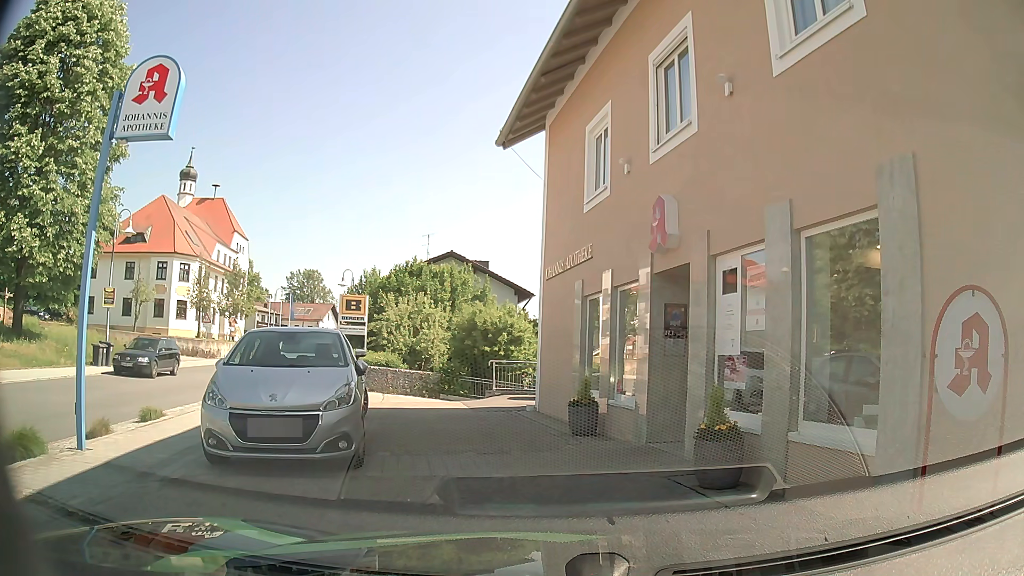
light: Day
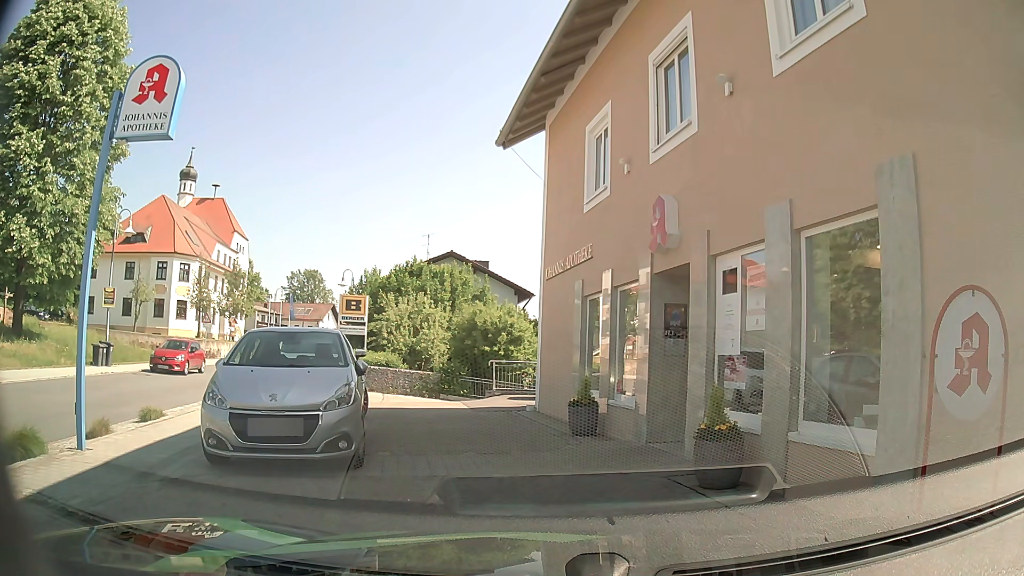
(0.0, 0.0) m; 0°
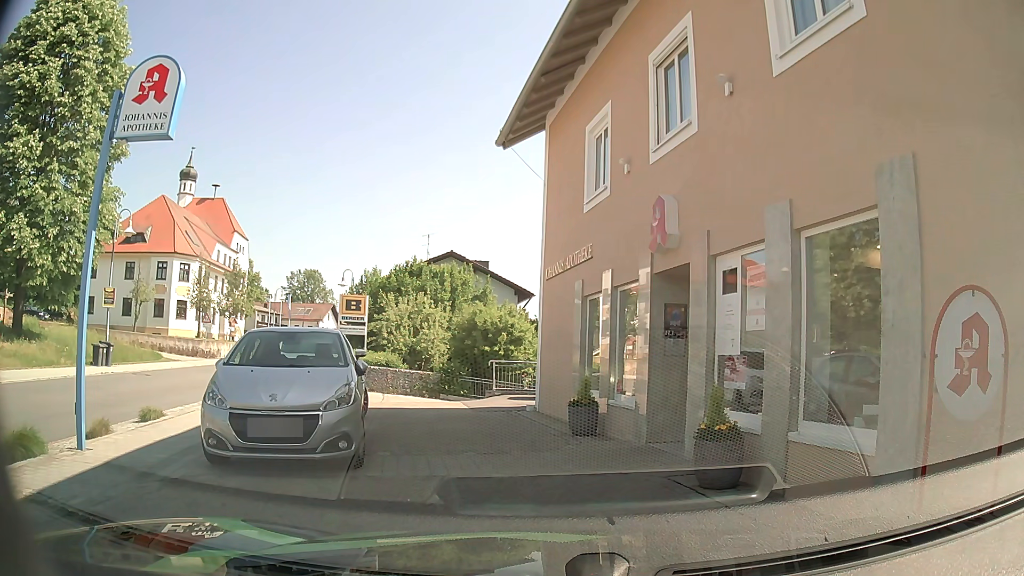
(0.0, 0.0) m; 0°
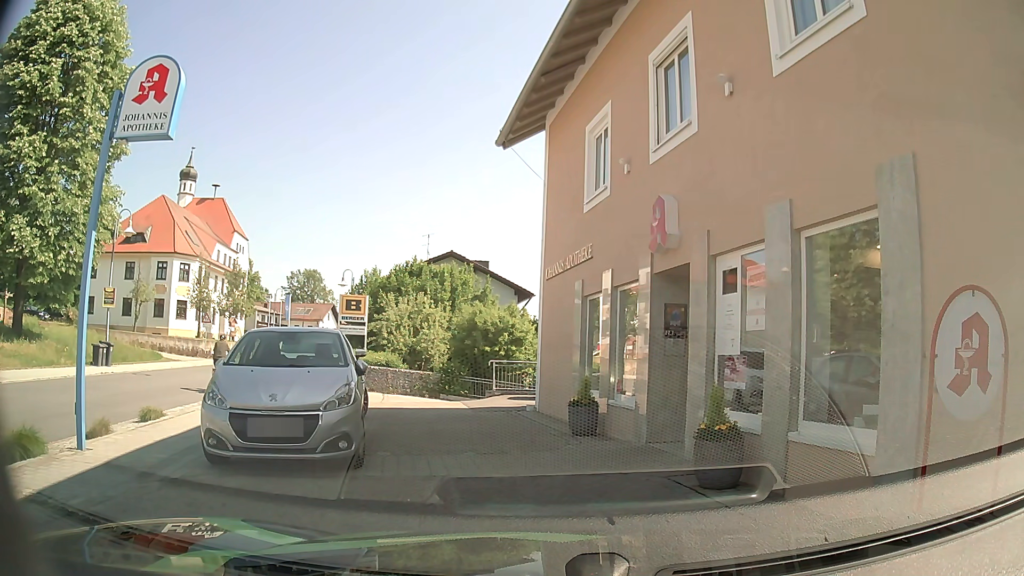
(0.0, 0.0) m; 0°
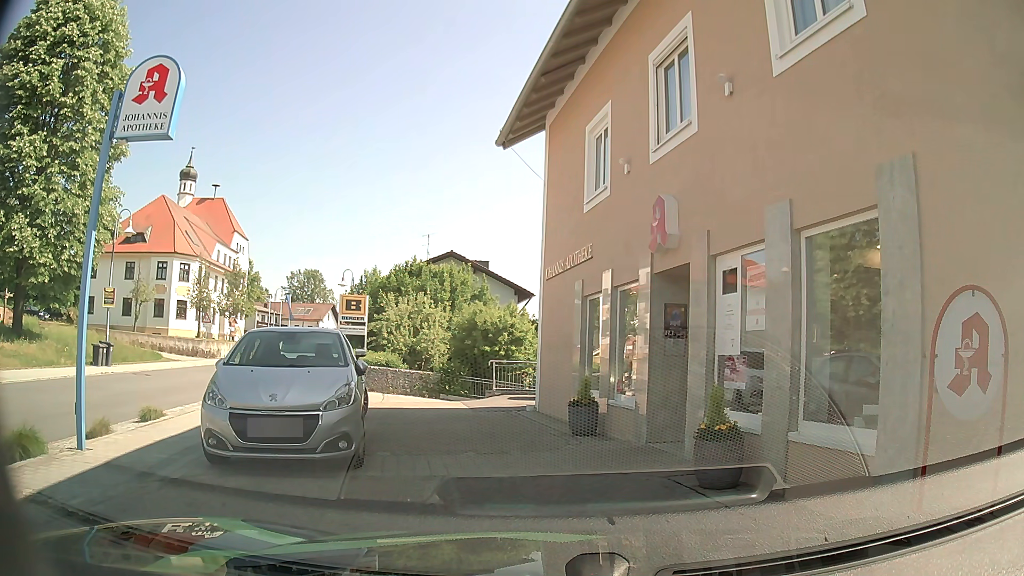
(0.0, 0.0) m; 0°
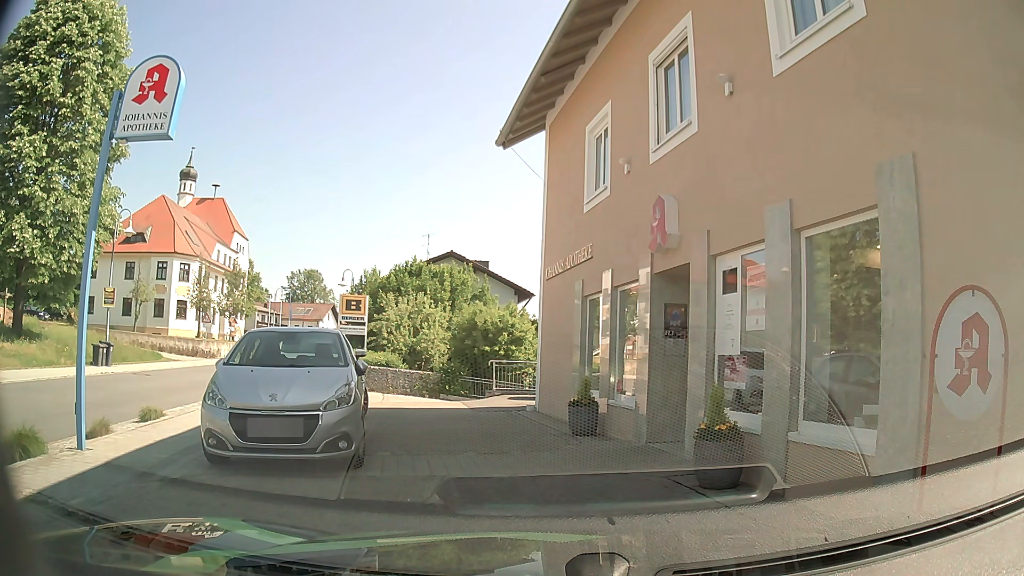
(0.0, 0.0) m; 0°
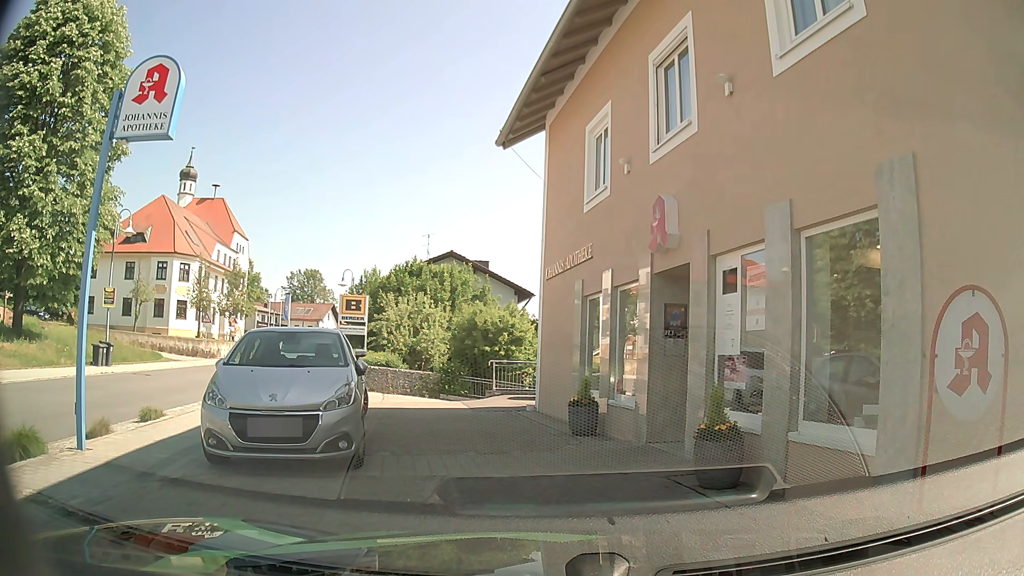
(0.0, 0.0) m; 0°
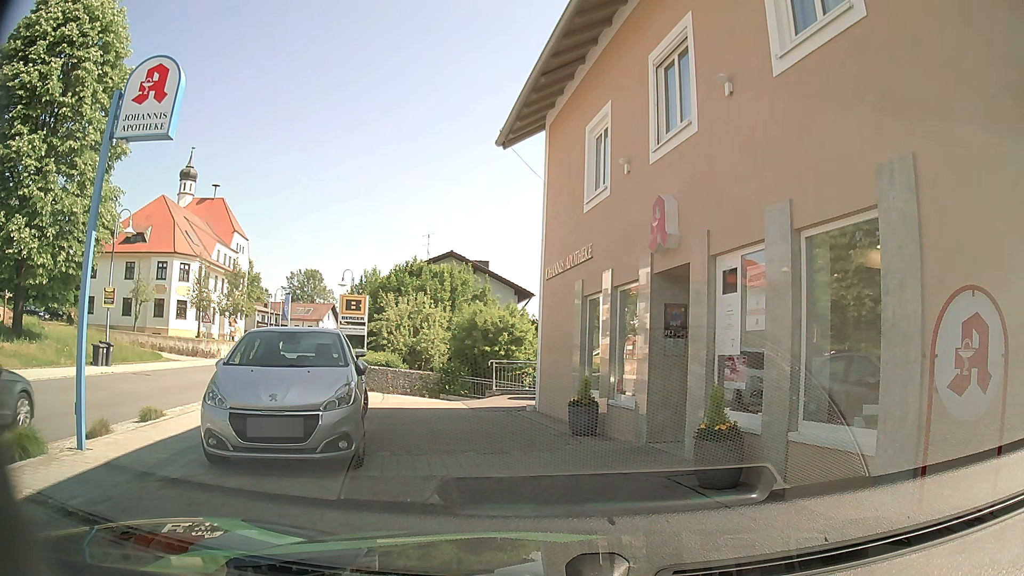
(0.0, 0.0) m; 0°
